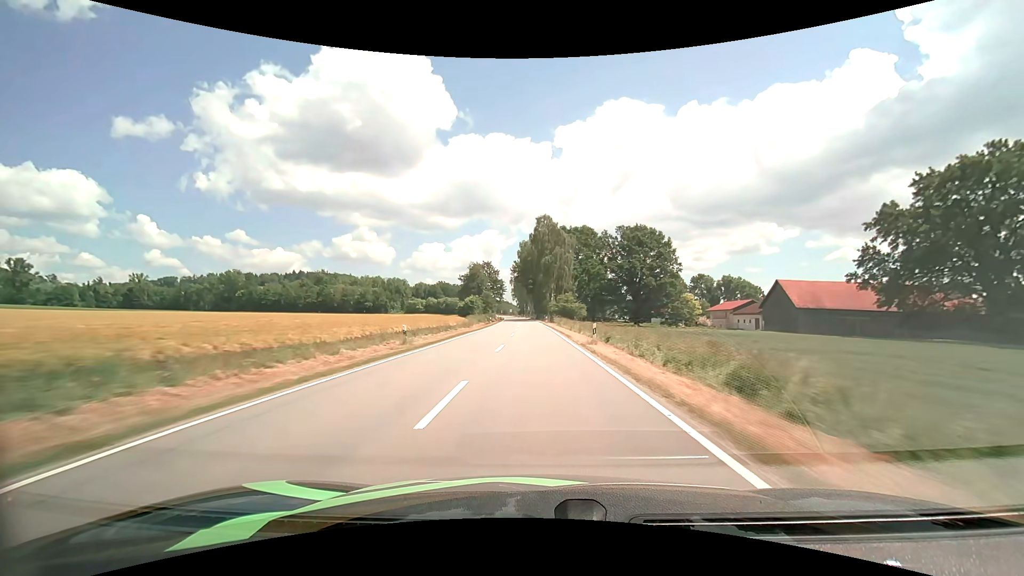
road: tertiary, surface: asphalt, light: Day
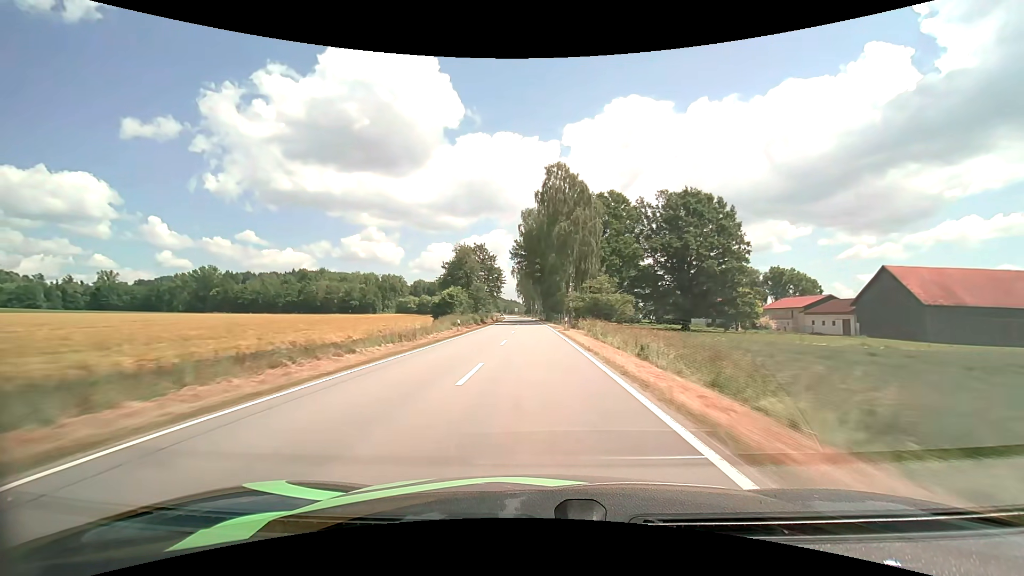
(-0.2, +33.6) m; -1°
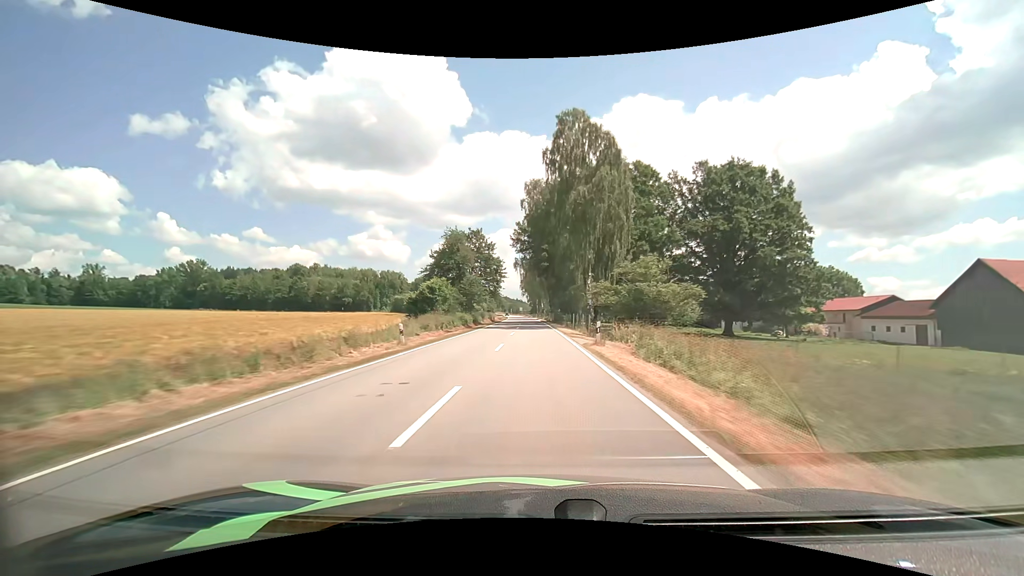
(-0.1, +16.6) m; -1°
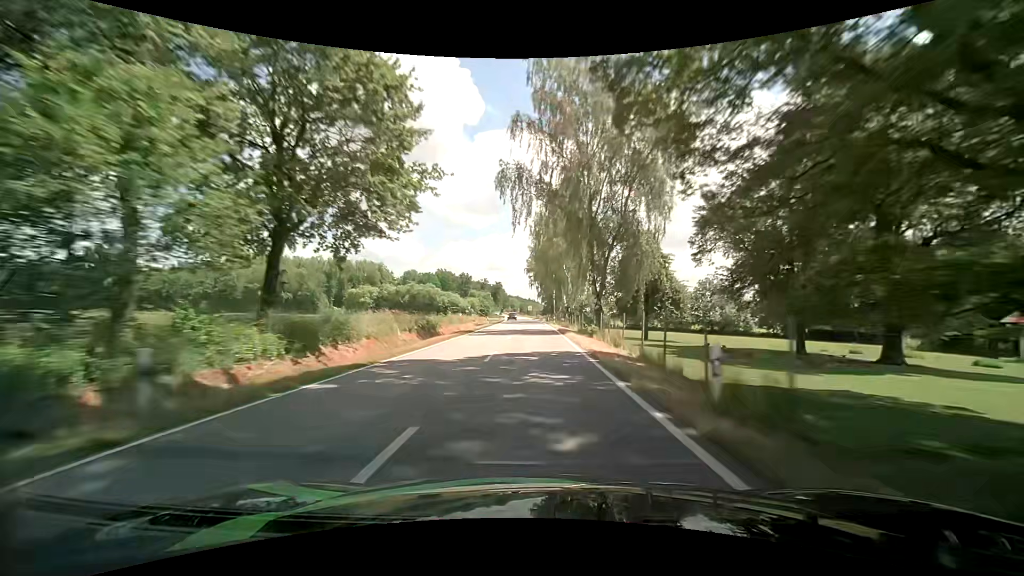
(-0.8, +65.7) m; -1°
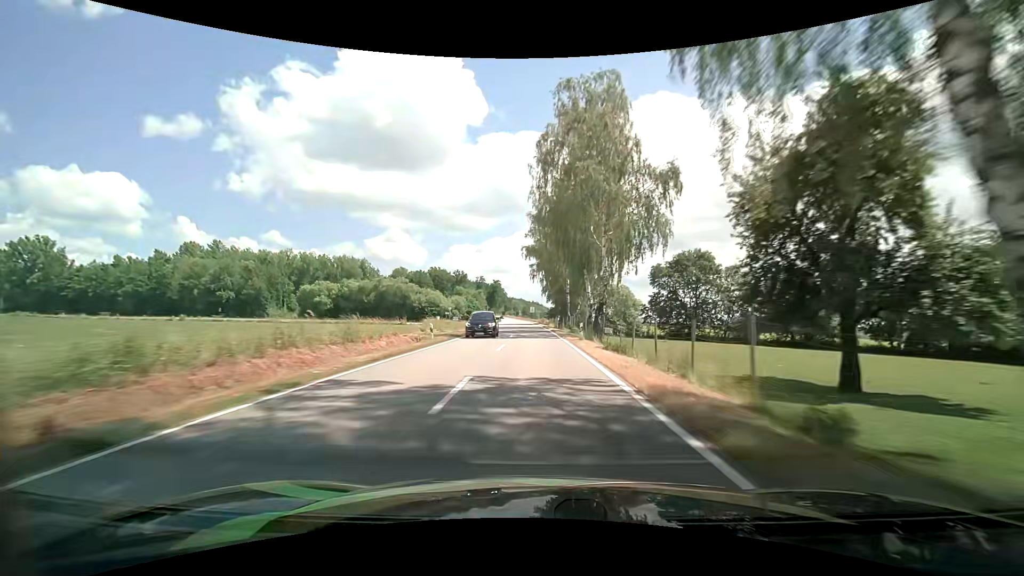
(-0.3, +32.4) m; -1°
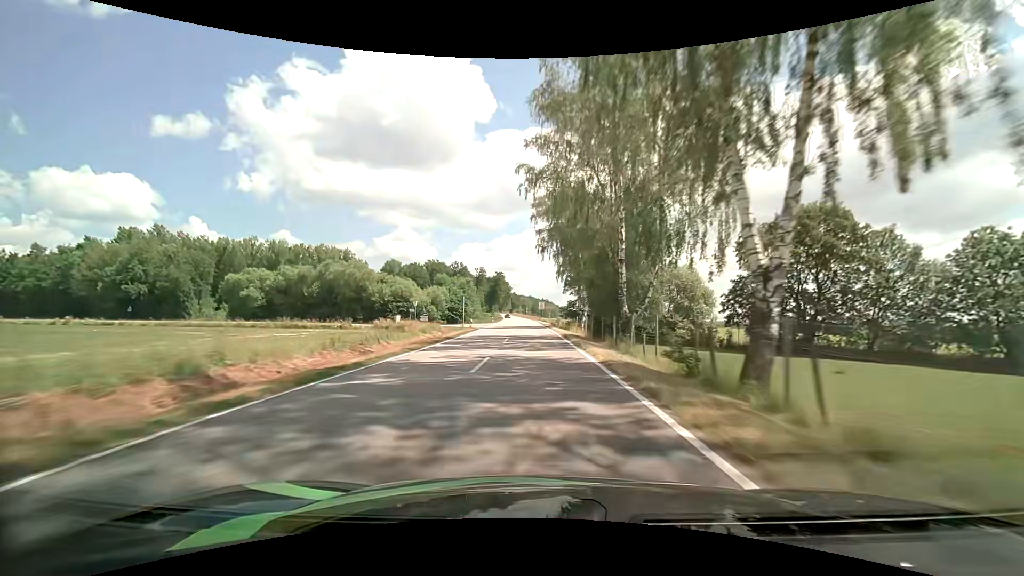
(-0.2, +32.4) m; -1°
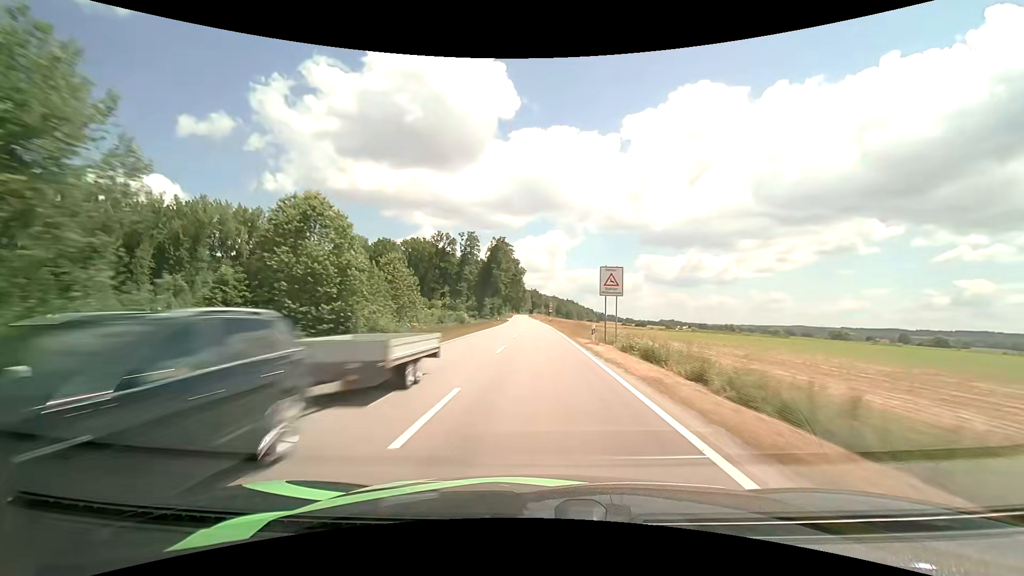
(-1.9, +81.4) m; -3°
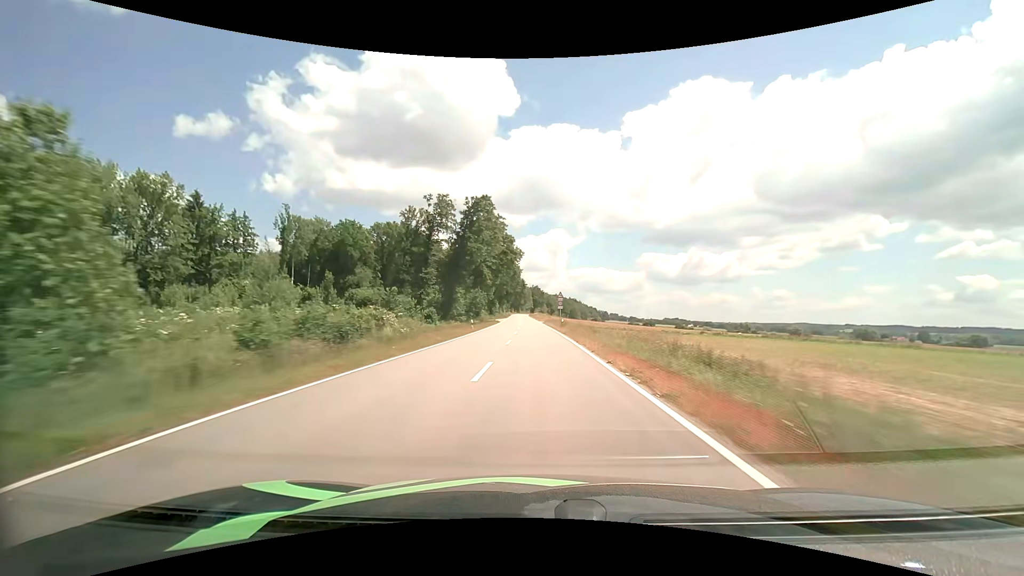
(-0.1, +32.2) m; 0°
(0, +10) (0, +20) (0, +30) (0, +40) (0, +50) (0, +60) (-1, +70) (-1, +80) (-2, +90) (-2, +100) m
